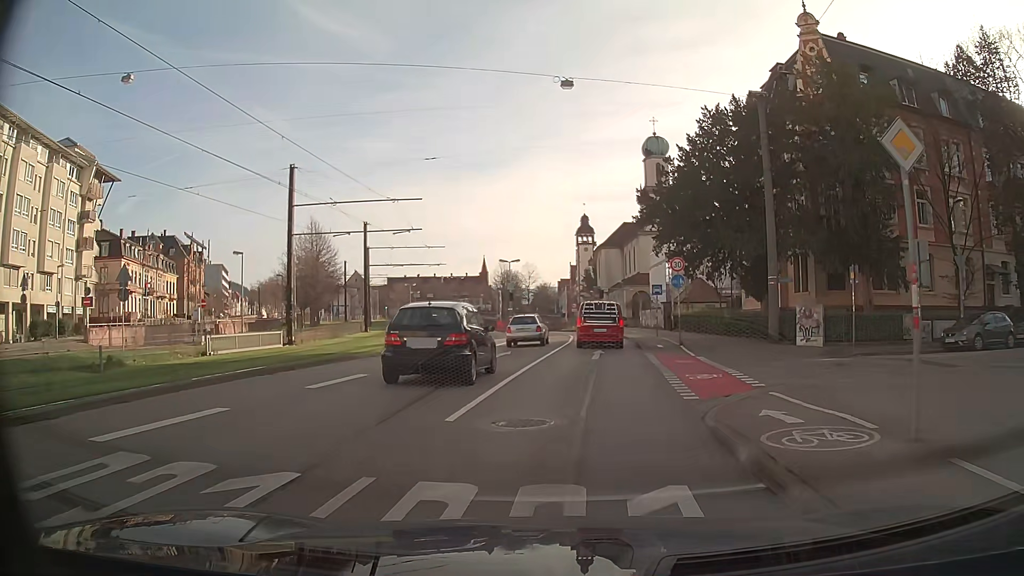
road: primary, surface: asphalt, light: Day
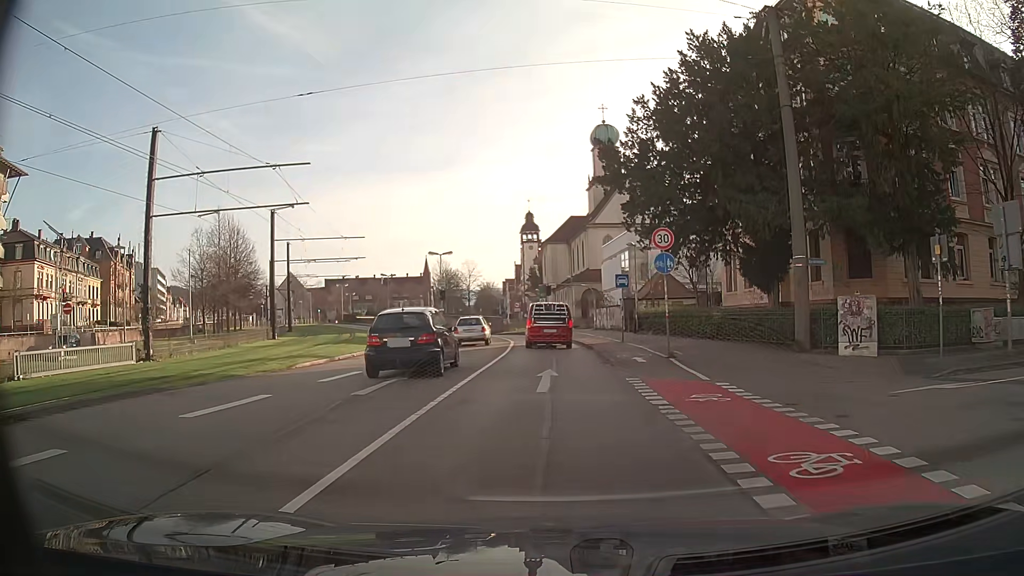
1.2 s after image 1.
(+0.3, +9.0) m; +3°
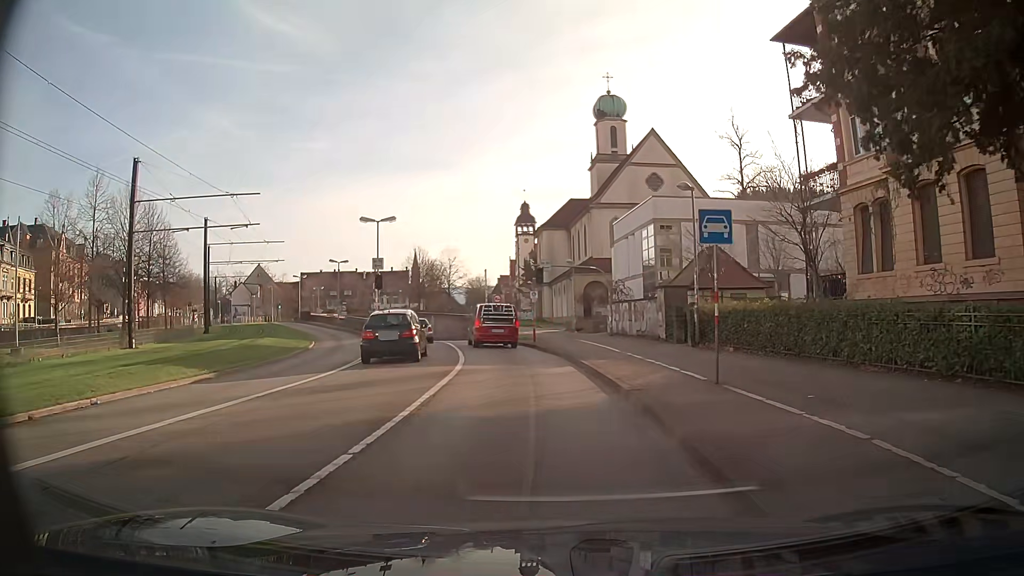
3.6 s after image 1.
(+0.1, +17.9) m; 0°
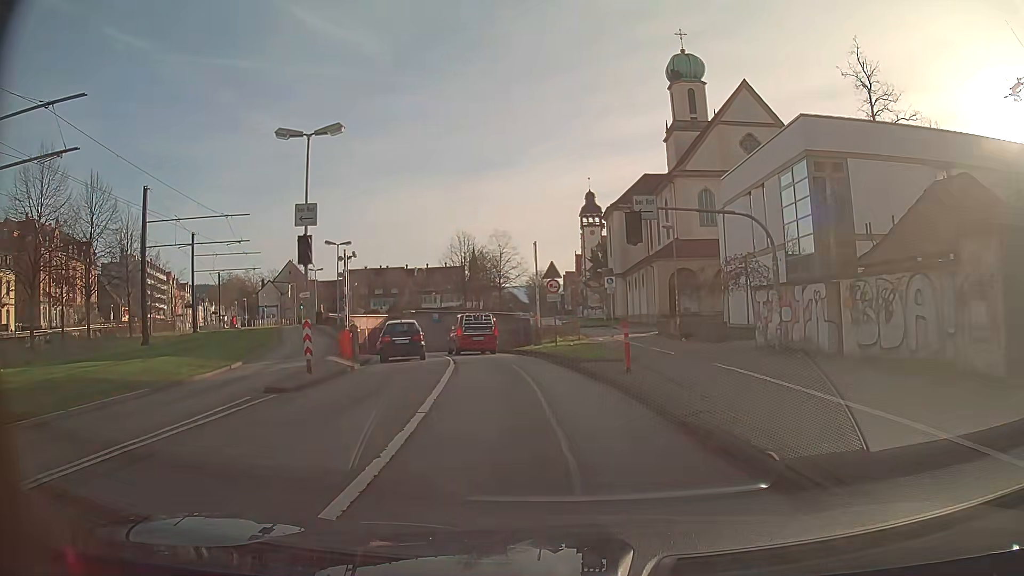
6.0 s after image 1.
(-1.0, +17.9) m; -6°
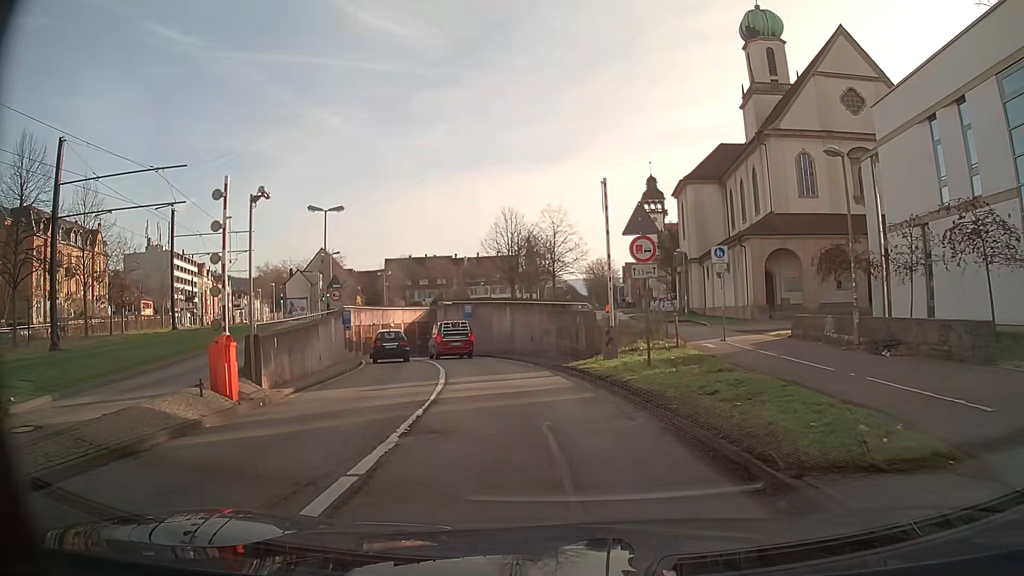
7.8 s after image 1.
(-0.6, +13.4) m; -5°
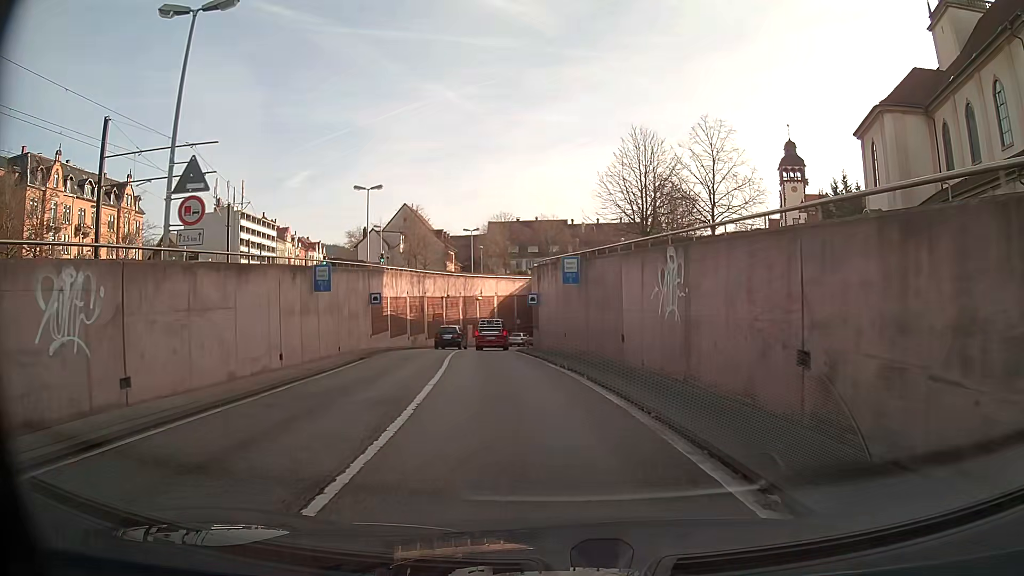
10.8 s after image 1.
(-2.1, +22.7) m; -11°
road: trunk
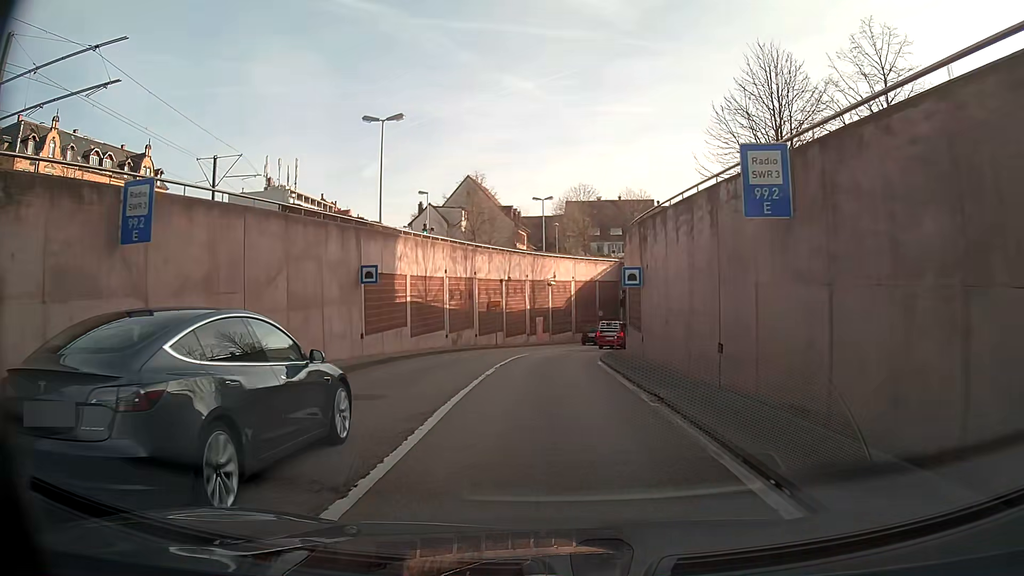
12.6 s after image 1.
(-0.8, +14.0) m; -6°
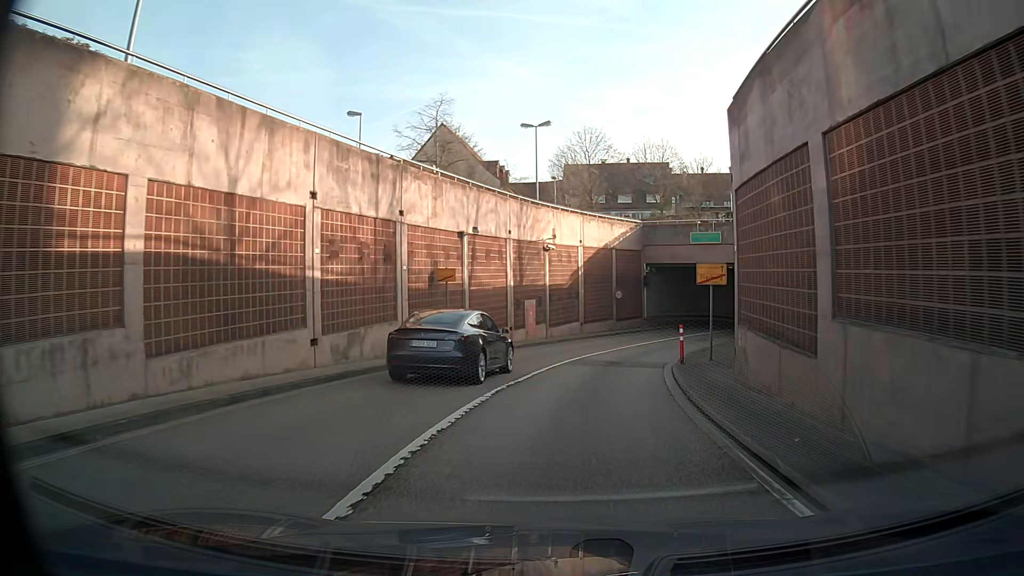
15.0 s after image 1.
(+0.1, +18.9) m; +2°
(0, +10) (+2, +20) (+4, +30) (+8, +39) (+13, +47) (+19, +56) (+24, +64) (+30, +72) (+36, +80) (+42, +88) m
